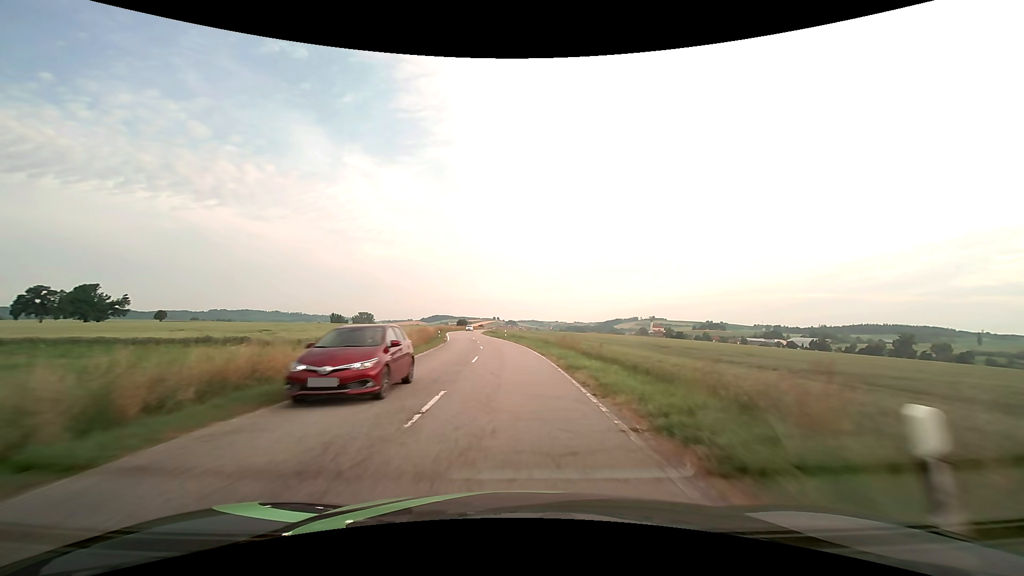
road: secondary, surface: asphalt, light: Day
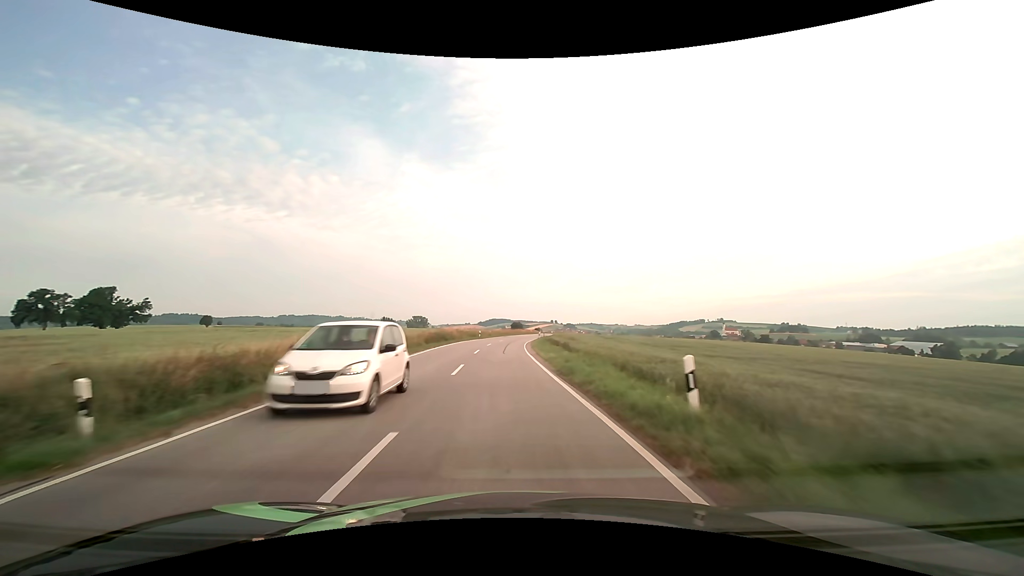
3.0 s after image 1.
(-3.1, +53.5) m; -7°
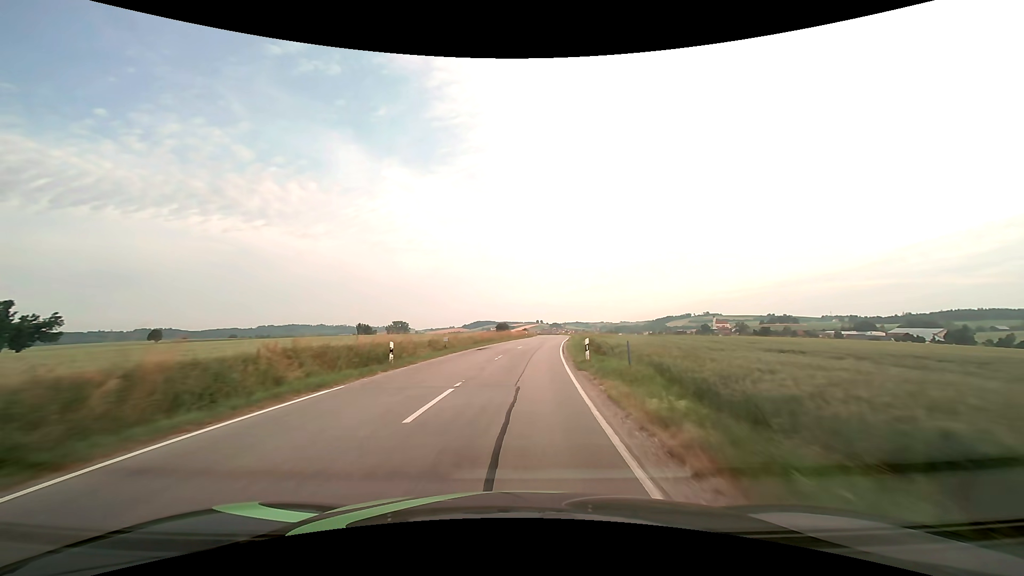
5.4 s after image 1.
(-0.6, +42.9) m; +1°
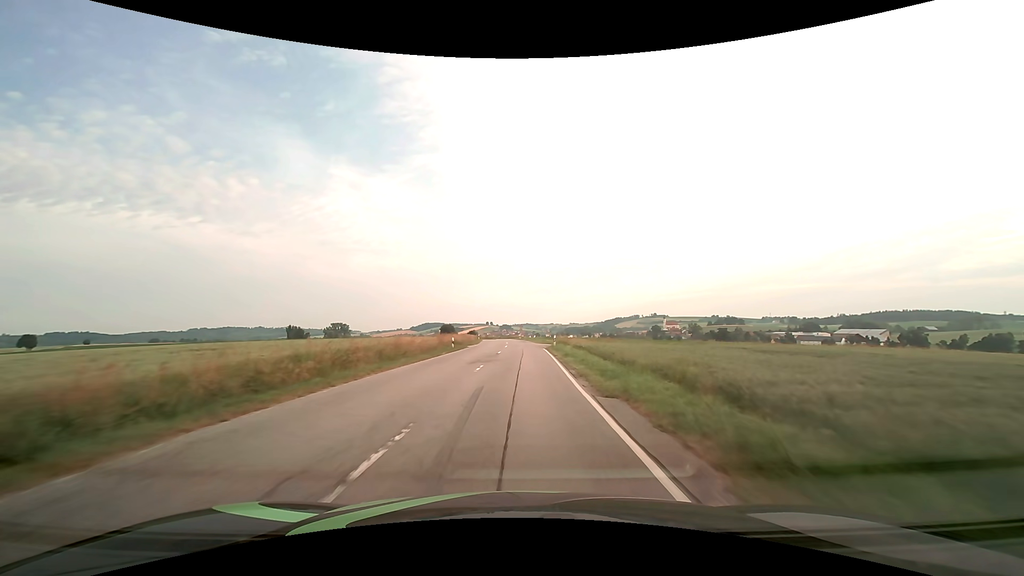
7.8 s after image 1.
(+2.3, +42.8) m; +6°
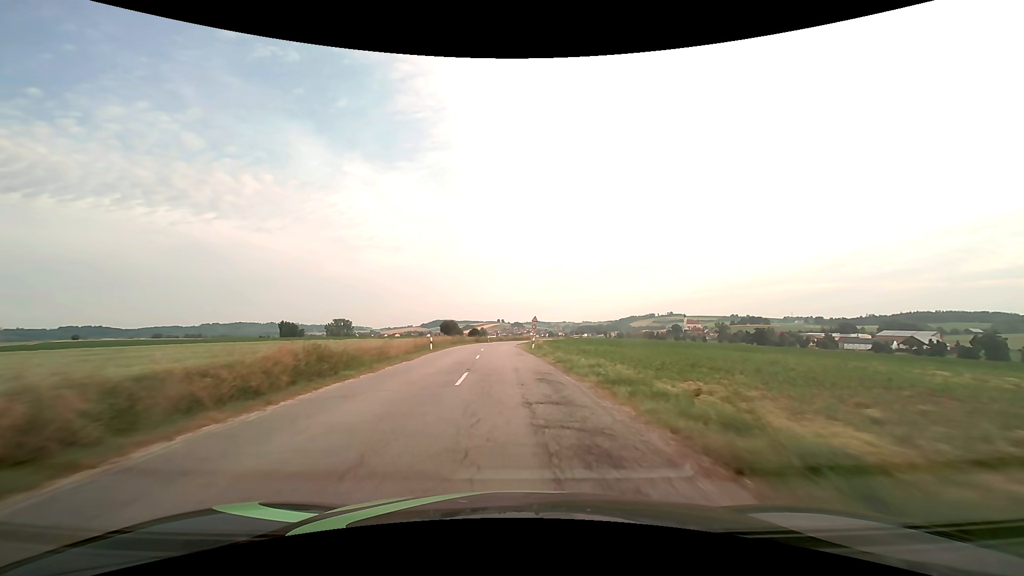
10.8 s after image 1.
(+0.1, +53.7) m; -1°
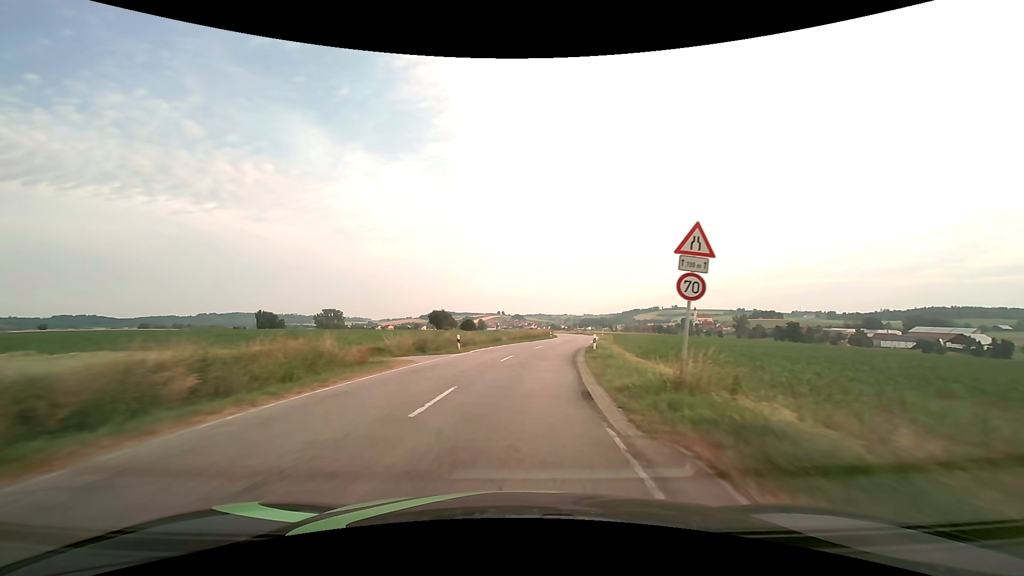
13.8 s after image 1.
(-1.7, +54.0) m; 0°
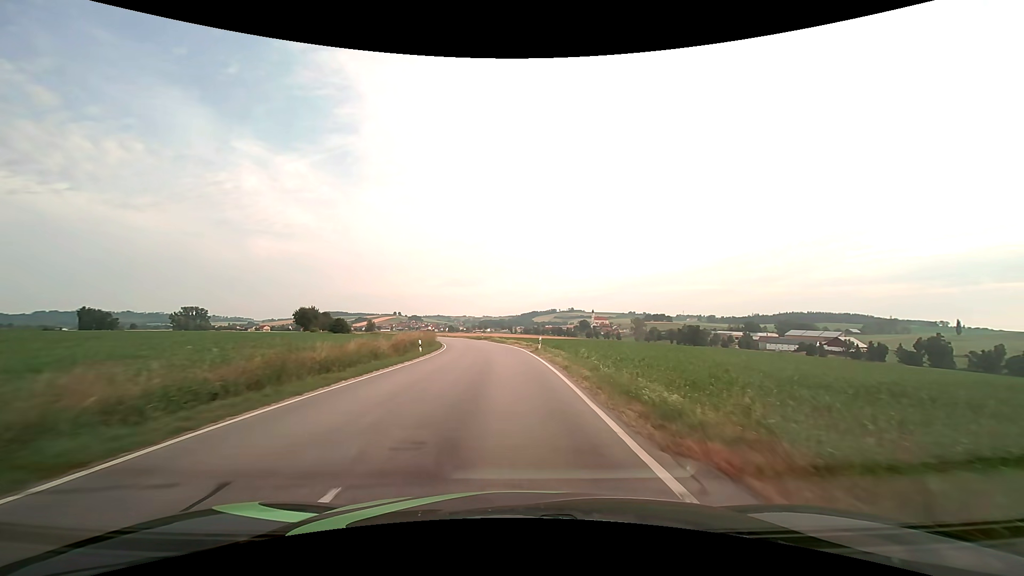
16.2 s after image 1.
(+4.4, +42.9) m; +12°
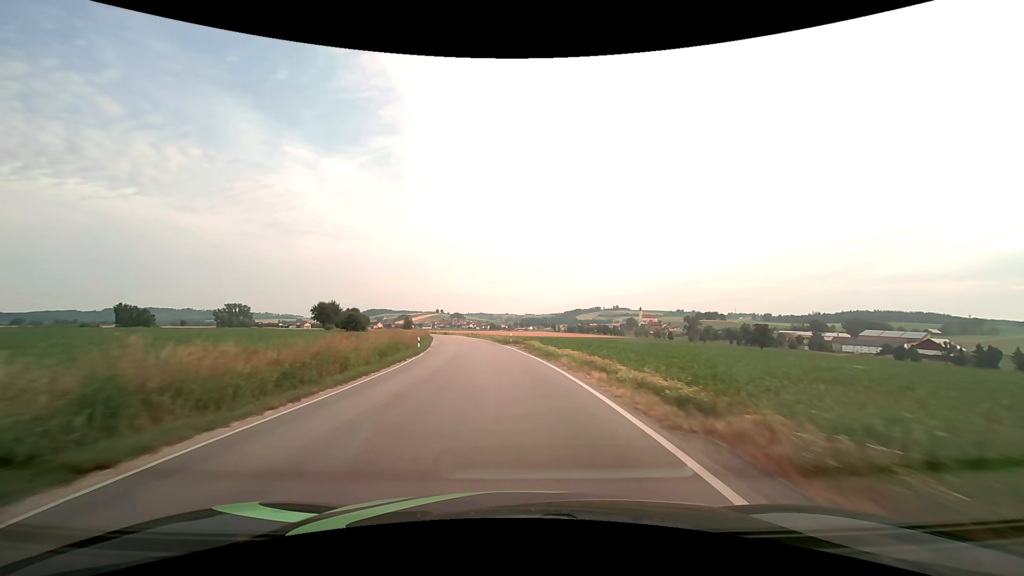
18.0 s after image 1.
(-1.0, +32.4) m; -5°
(0, +10) (-1, +20) (-2, +30) (-3, +40) (-4, +50) (-6, +60) (-7, +70) (-9, +79) (-11, +89) (-13, +99) m
